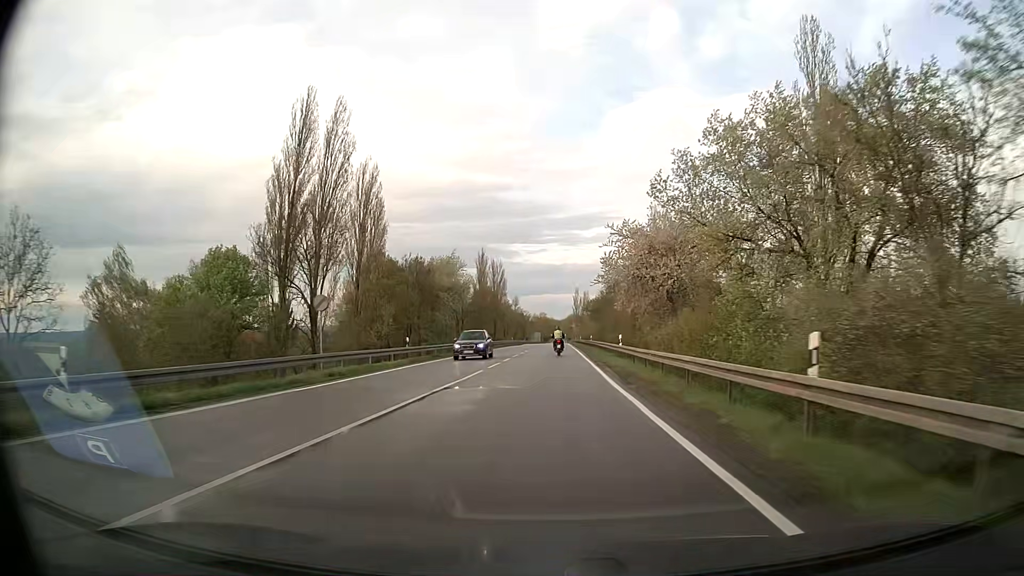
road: secondary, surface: asphalt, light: Day
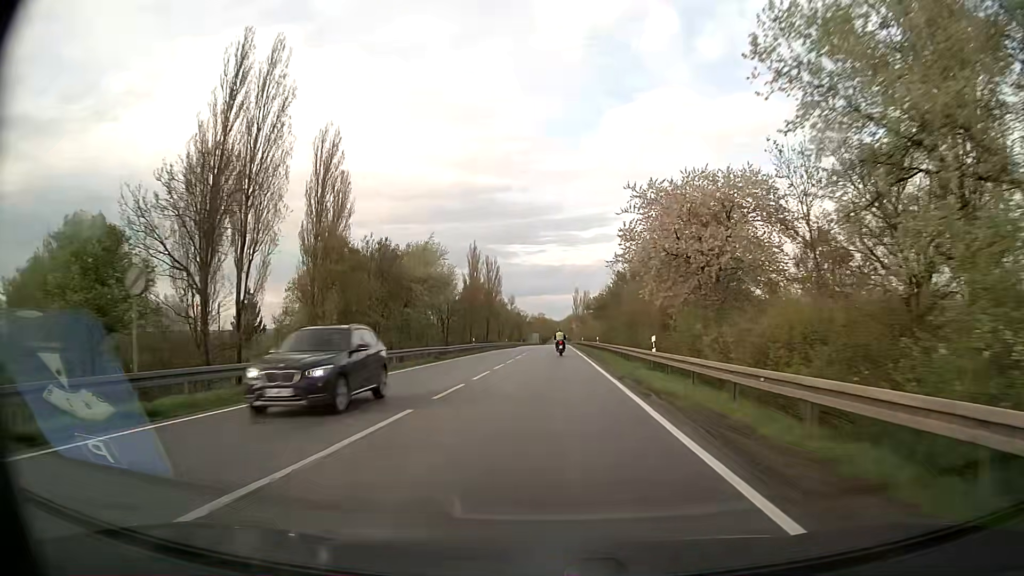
(0.0, +12.3) m; 0°
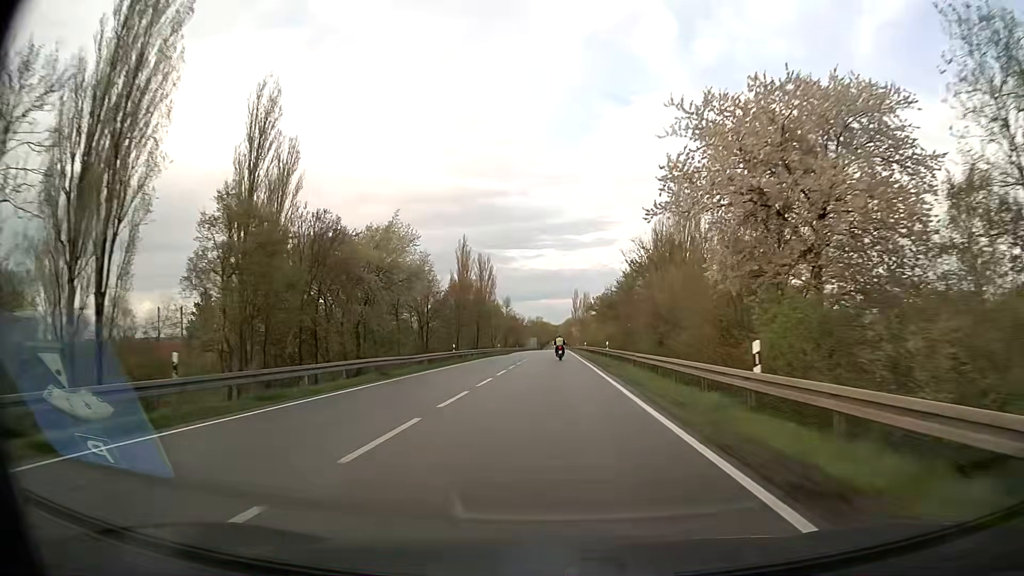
(0.0, +12.8) m; 0°
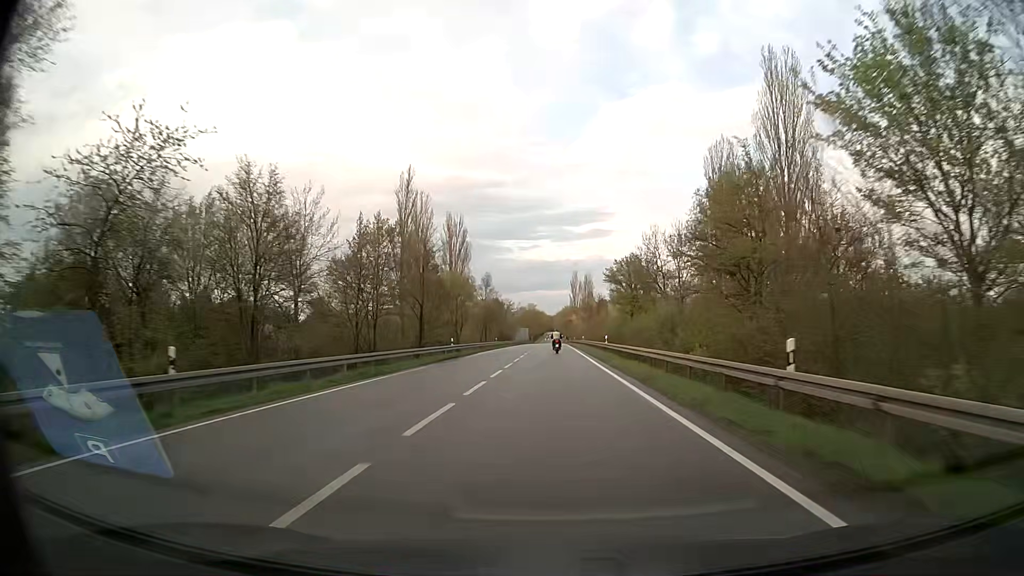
(0.0, +41.3) m; 0°
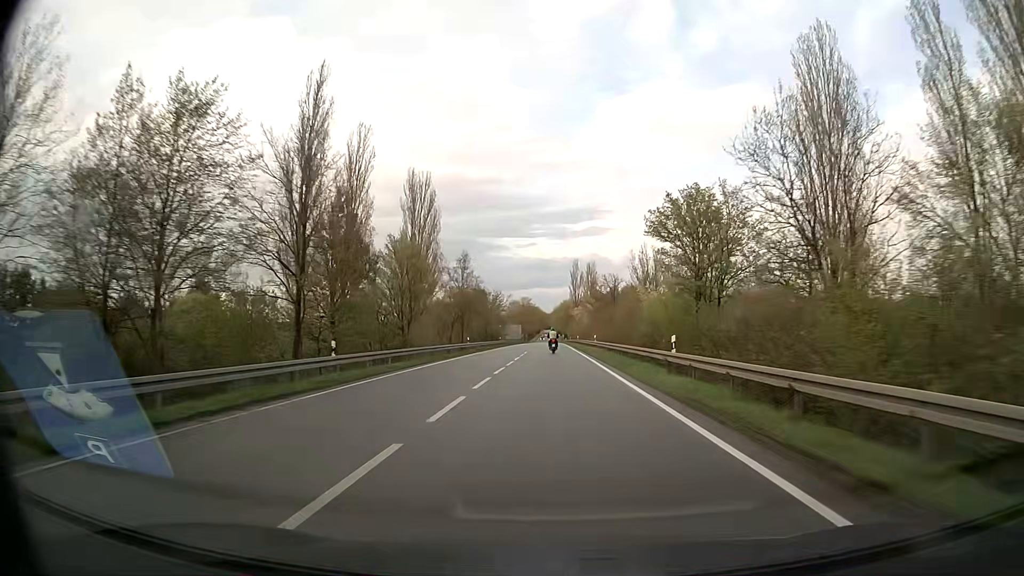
(+0.1, +29.2) m; 0°
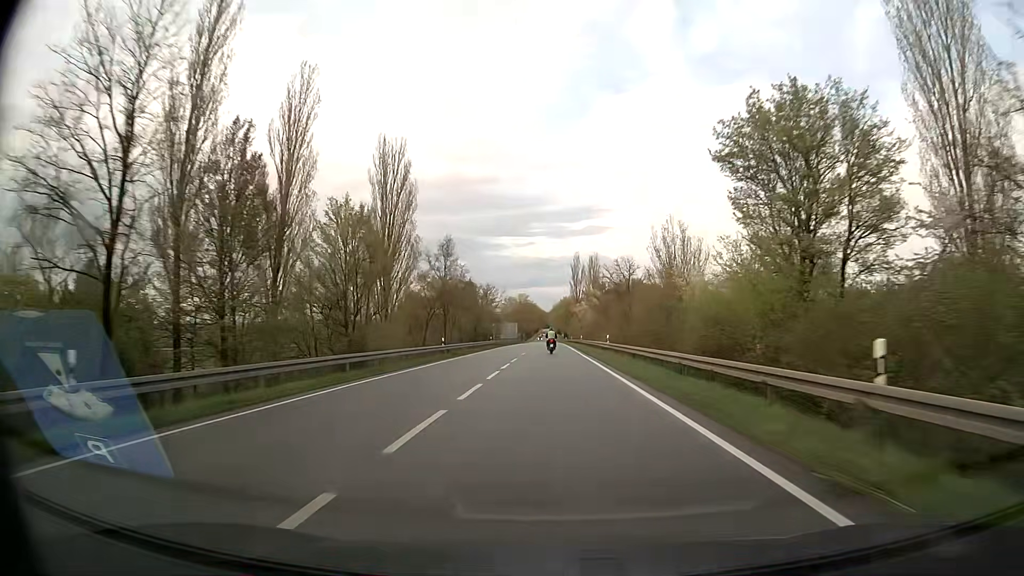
(0.0, +14.8) m; 0°
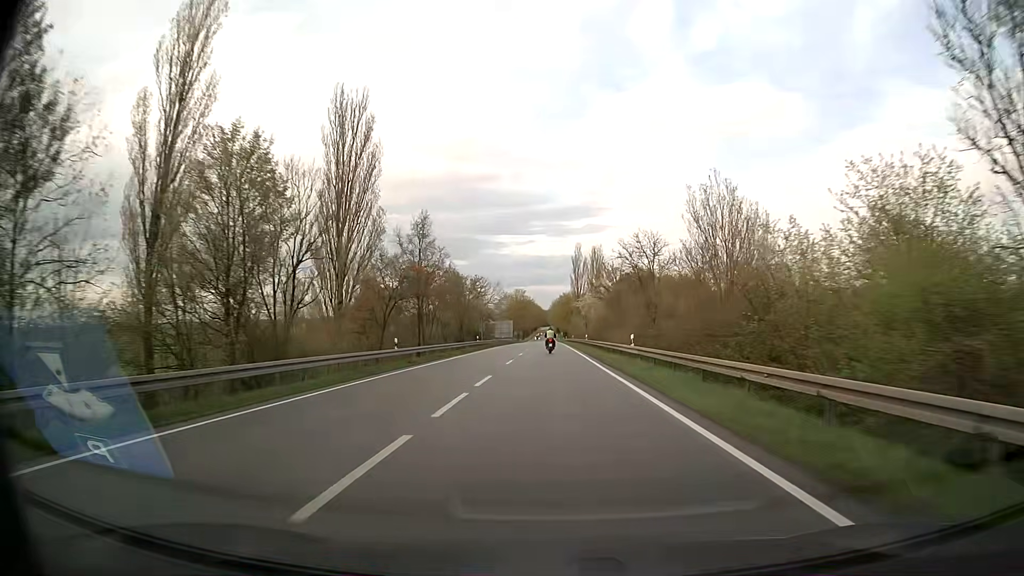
(0.0, +14.9) m; 0°
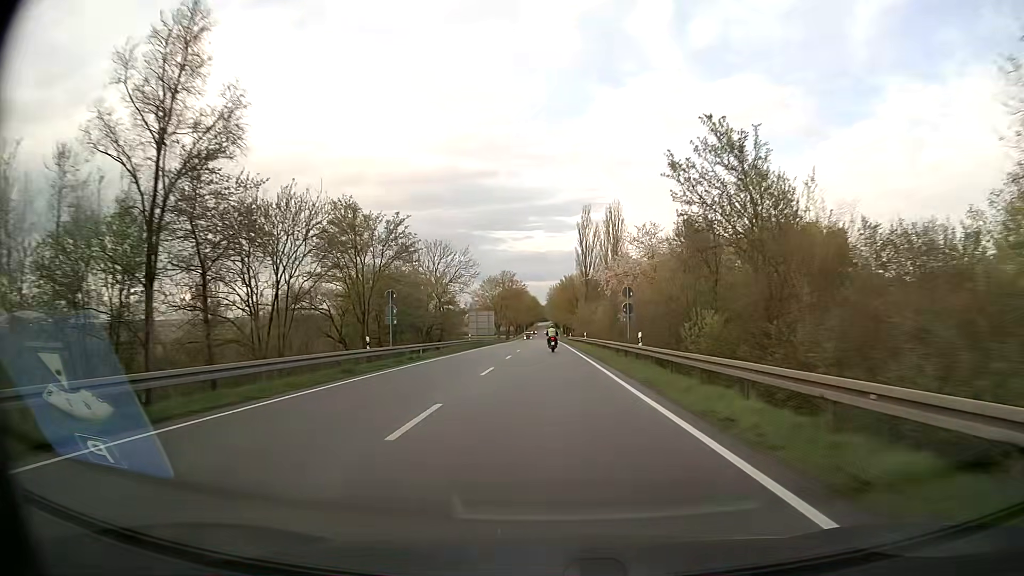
(+0.1, +44.9) m; 0°
(0, +10) (0, +20) (0, +30) (0, +40) (0, +50) (0, +60) (0, +70) (-1, +80) (-1, +90) (-1, +100) m
